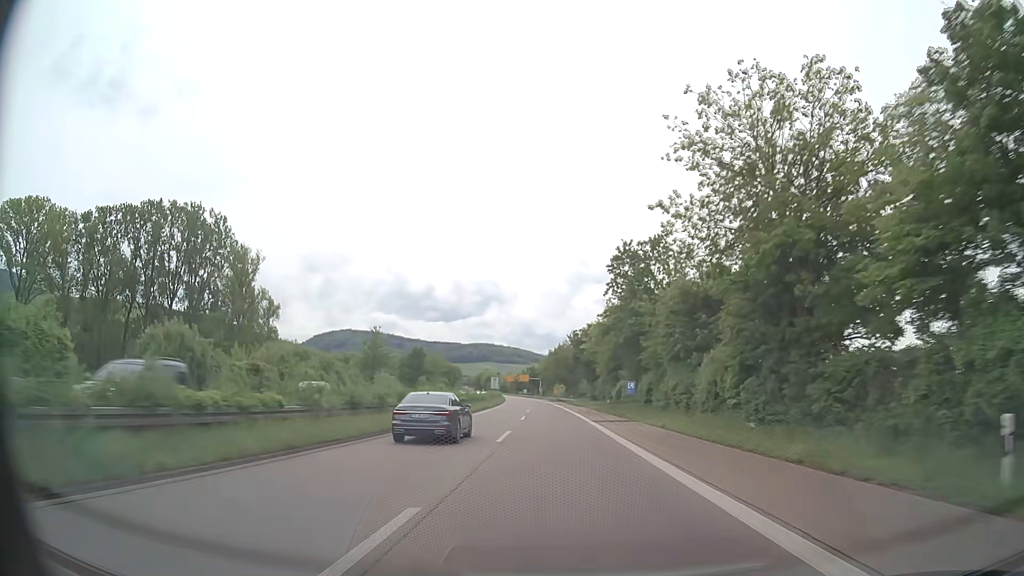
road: trunk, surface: asphalt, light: Day
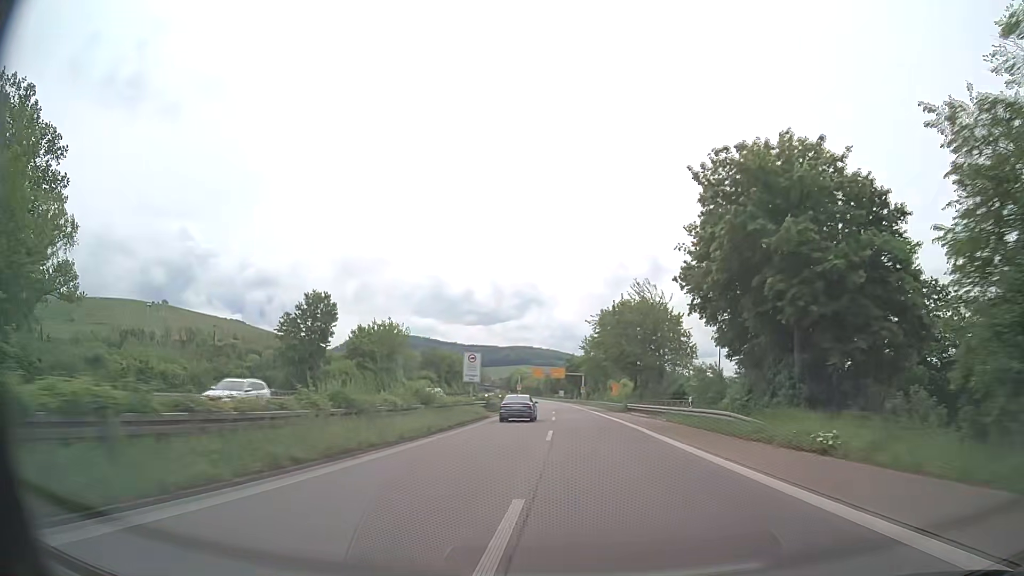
(-1.9, +71.3) m; -3°
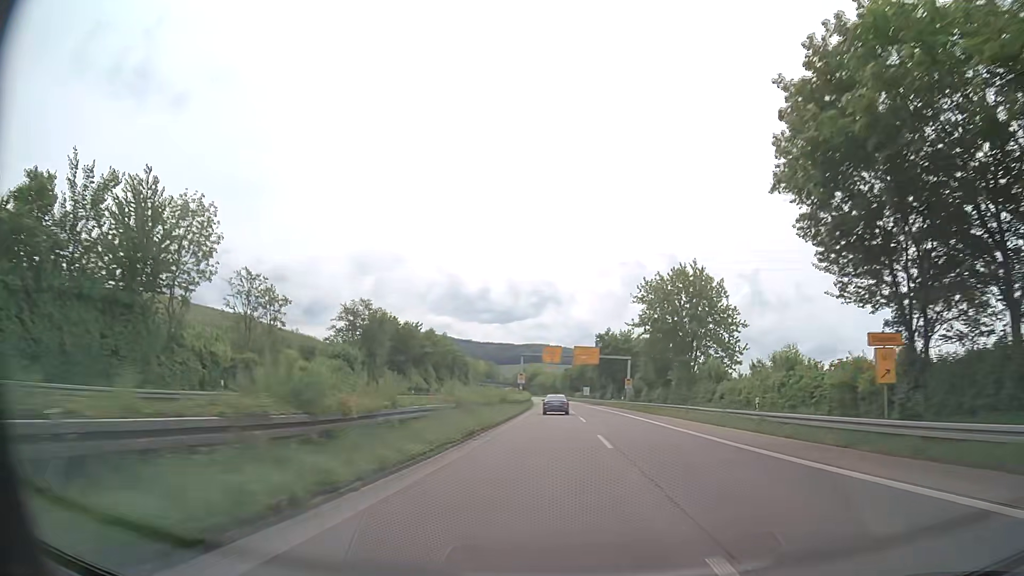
(-1.2, +57.2) m; -1°
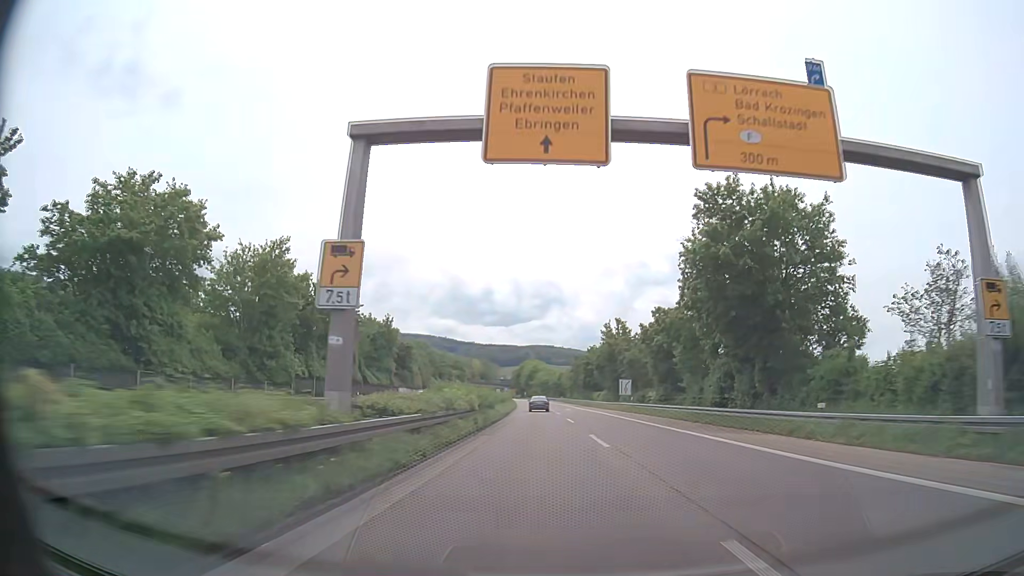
(0.0, +71.6) m; 0°
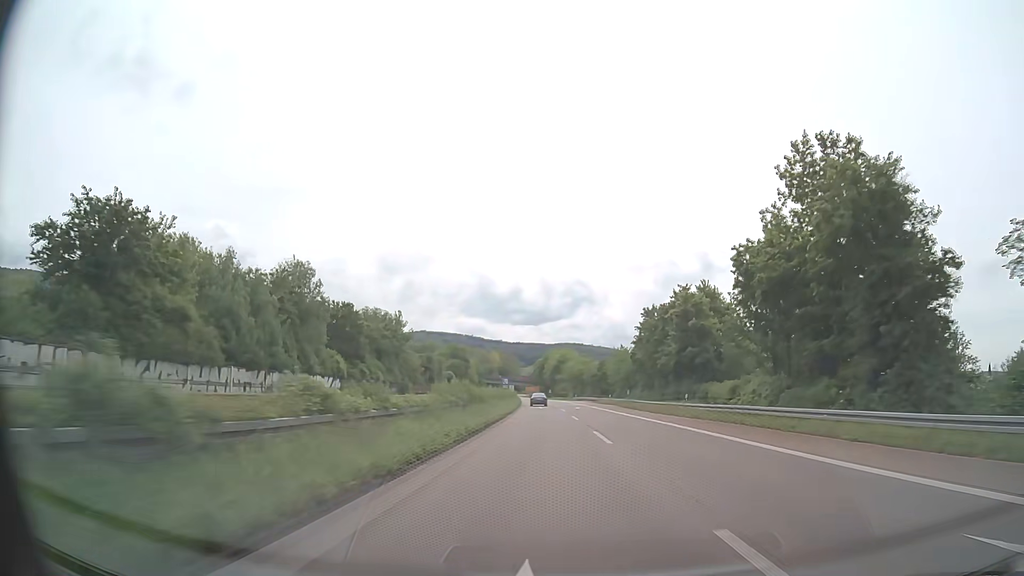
(-1.8, +71.5) m; -3°
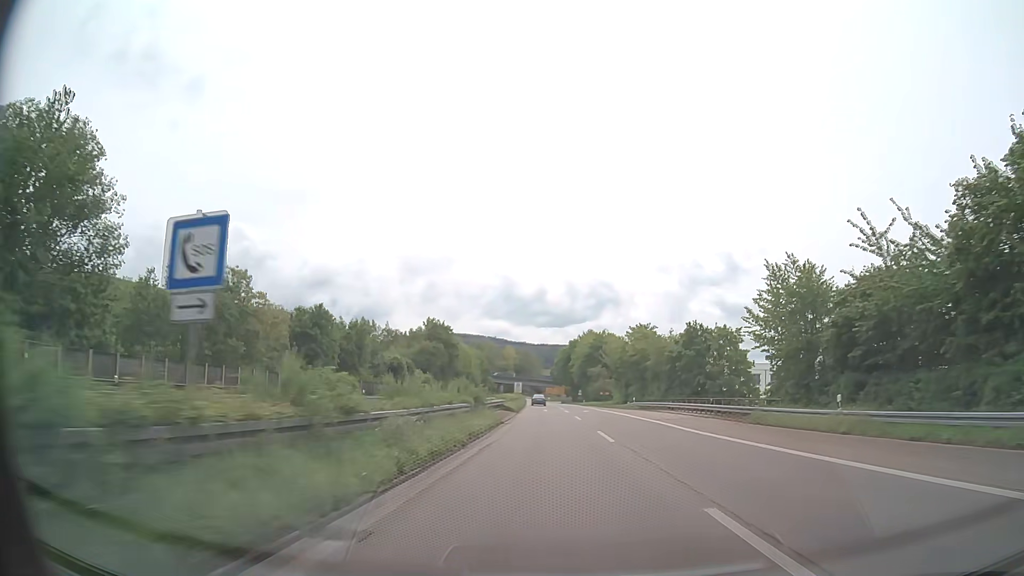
(-1.3, +70.5) m; -2°
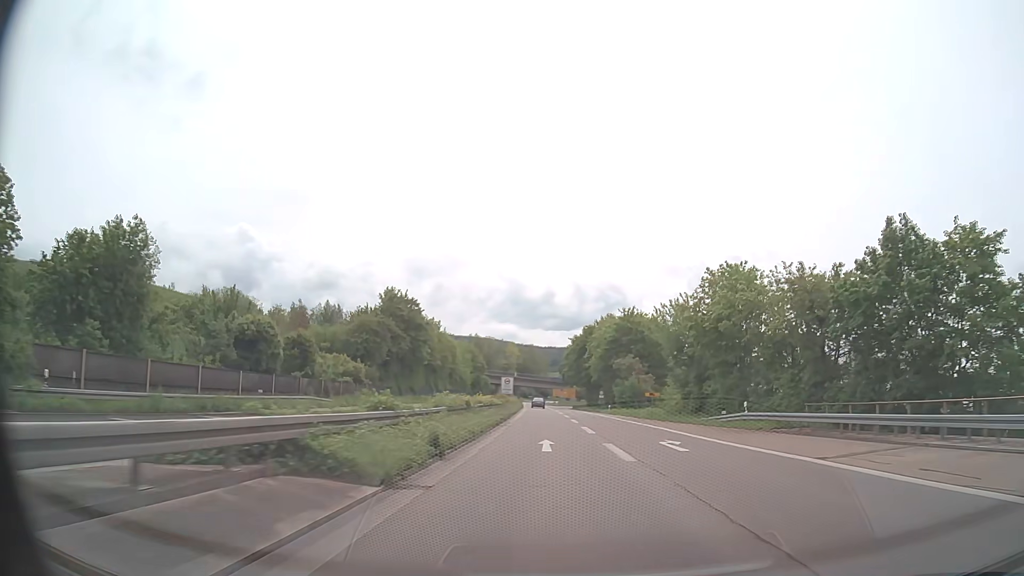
(-0.2, +41.3) m; 0°
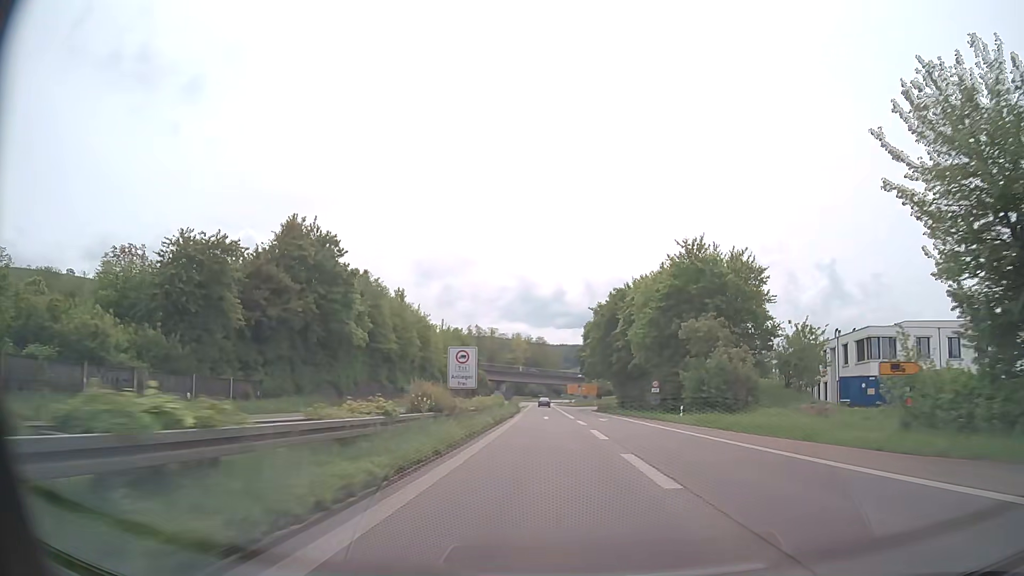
(-0.4, +40.5) m; -1°
(0, +10) (0, +20) (0, +30) (0, +40) (0, +50) (0, +60) (-1, +70) (-1, +80) (-1, +90) (-1, +100) m
